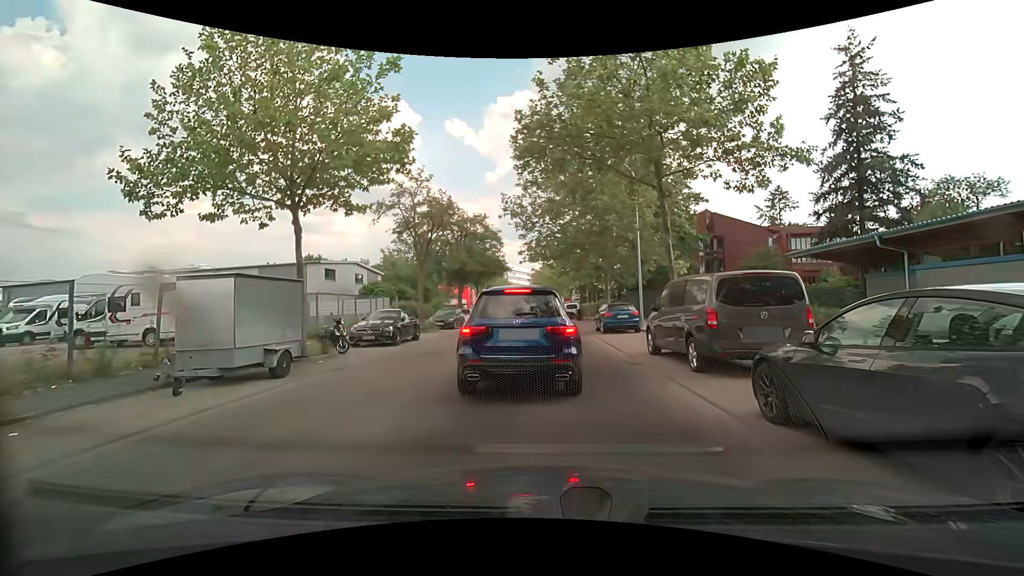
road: unclassified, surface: asphalt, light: Day
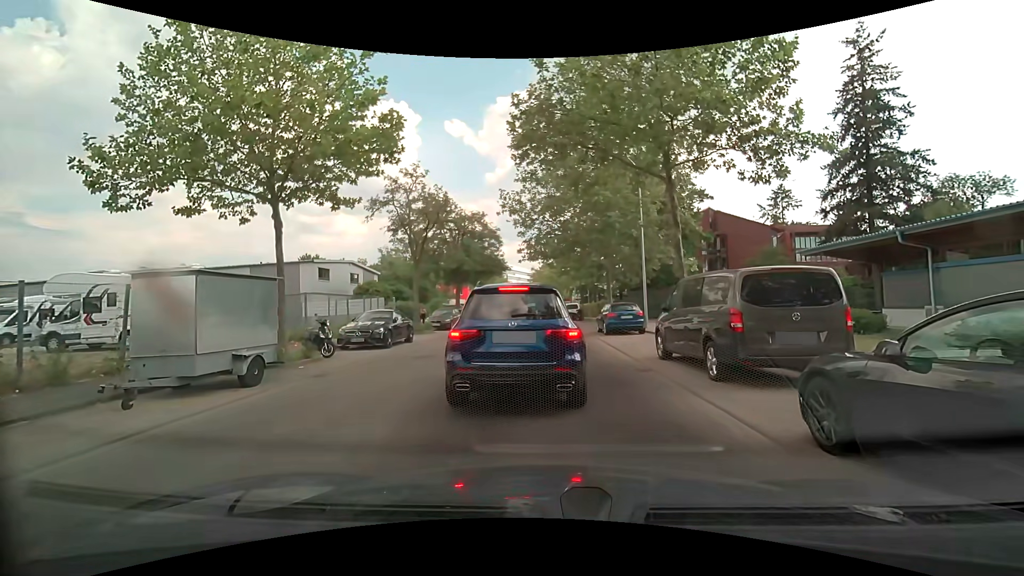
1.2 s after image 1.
(0.0, +1.1) m; 0°
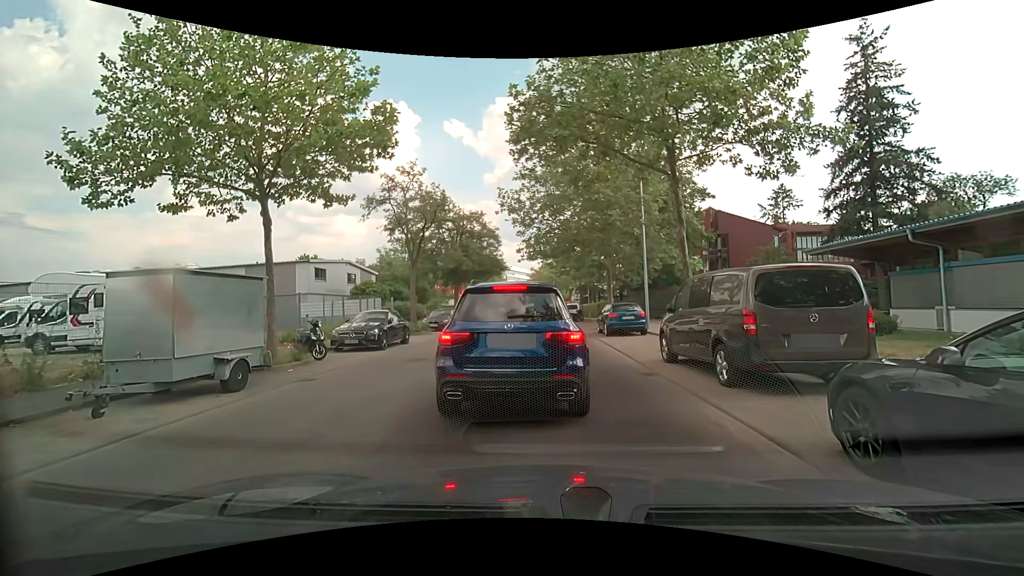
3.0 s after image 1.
(0.0, +0.6) m; 0°
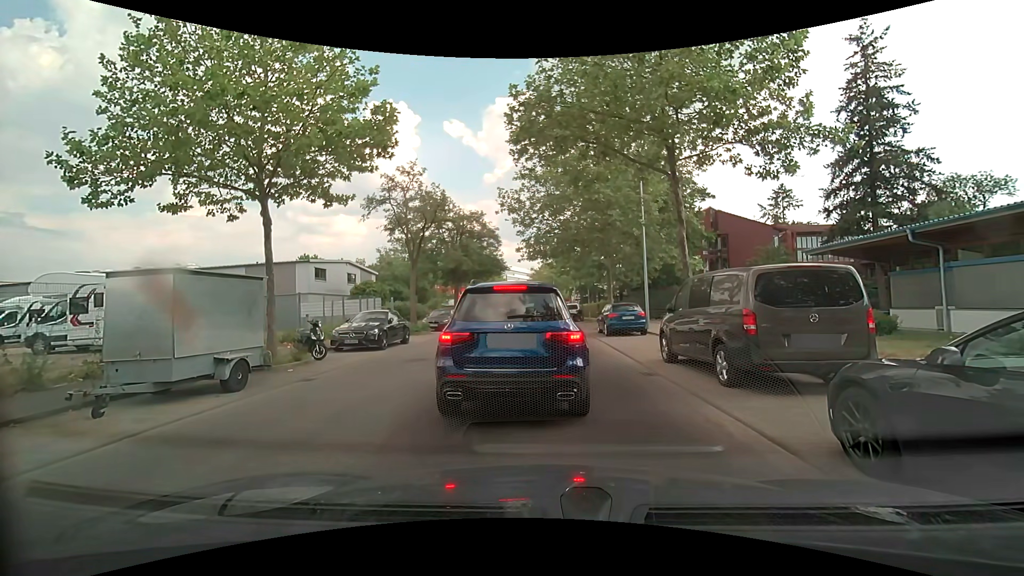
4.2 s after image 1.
(0.0, 0.0) m; 0°
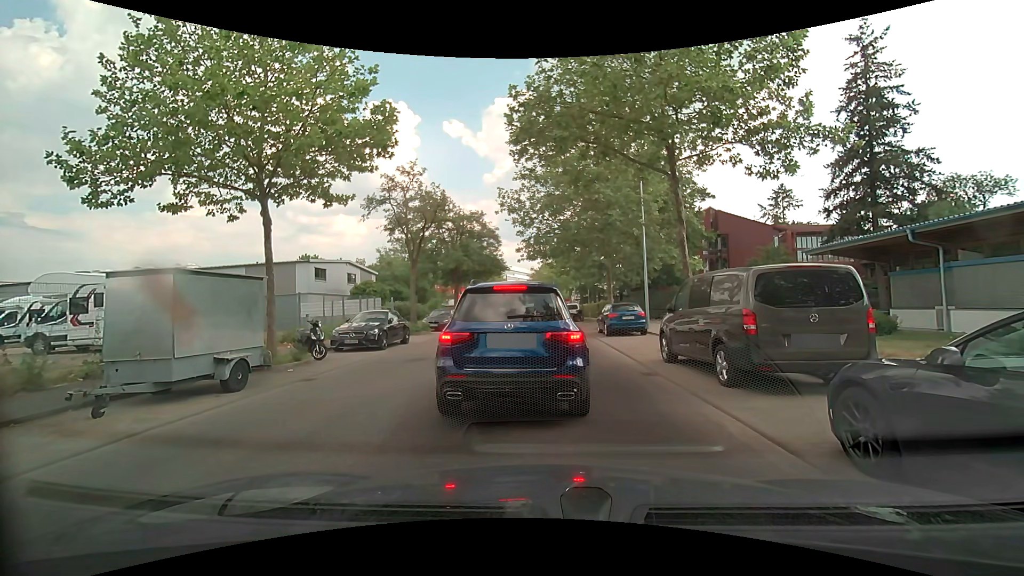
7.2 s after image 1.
(0.0, 0.0) m; 0°
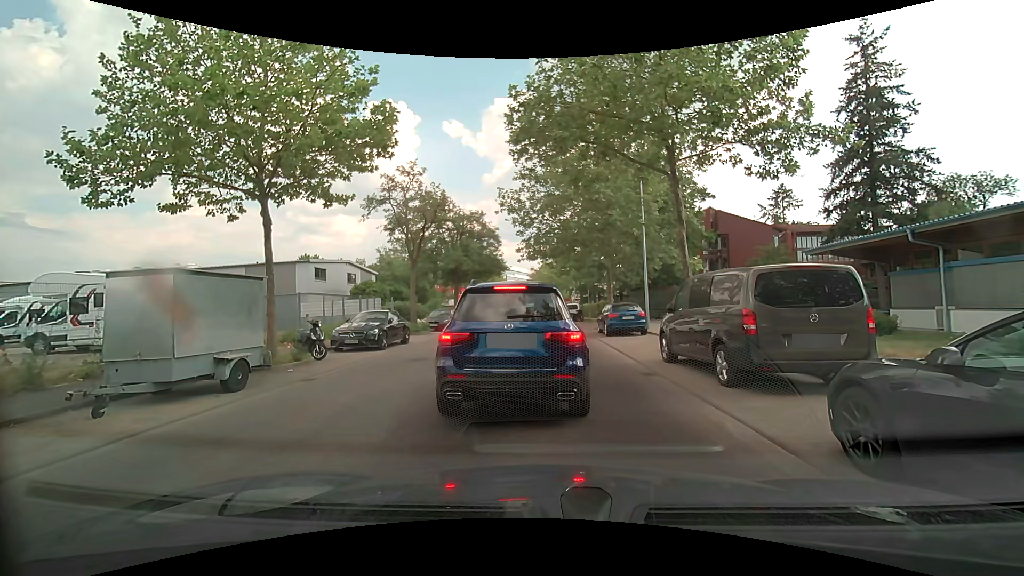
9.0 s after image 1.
(0.0, 0.0) m; 0°
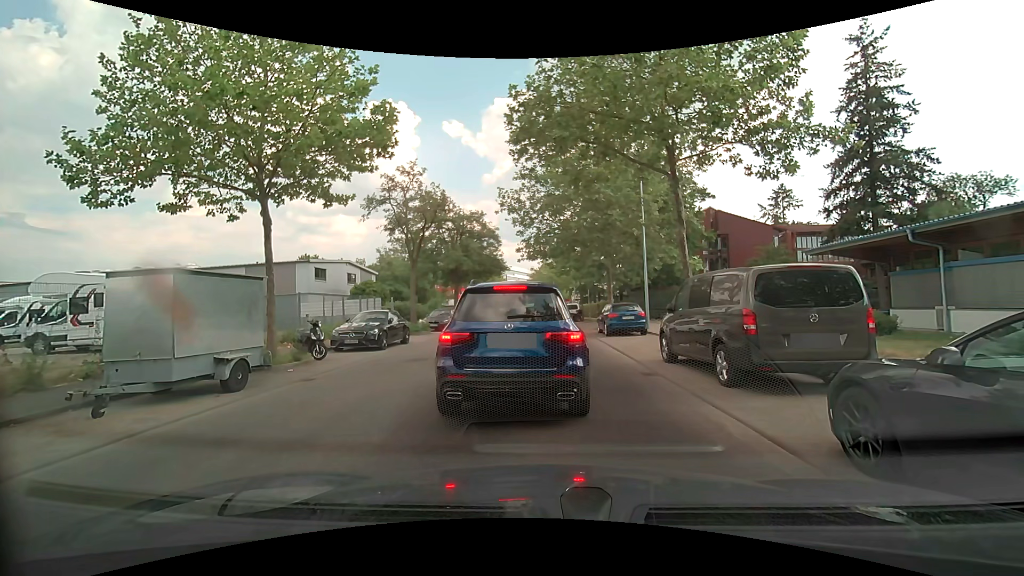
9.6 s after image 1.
(0.0, 0.0) m; 0°
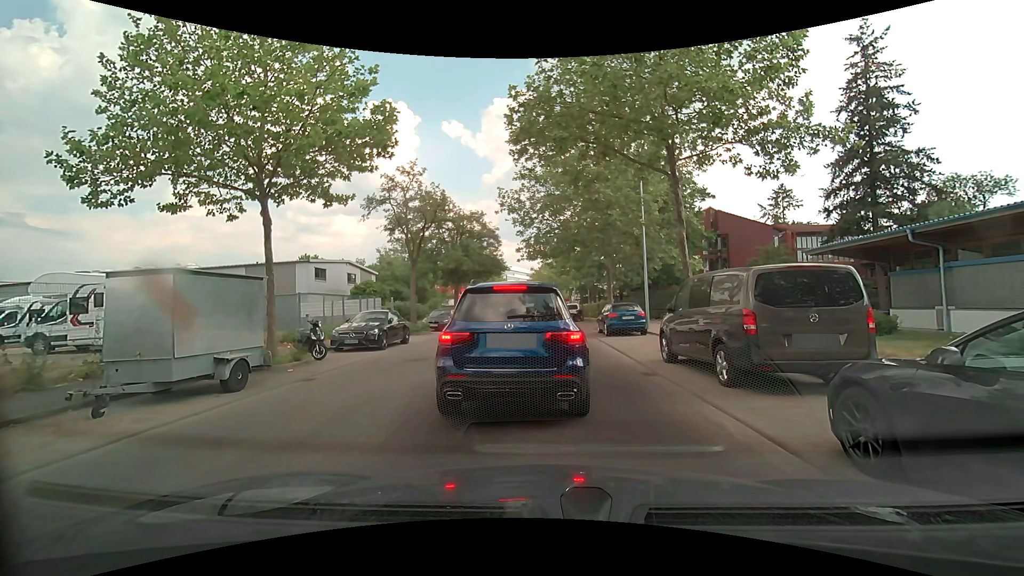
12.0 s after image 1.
(0.0, 0.0) m; 0°
